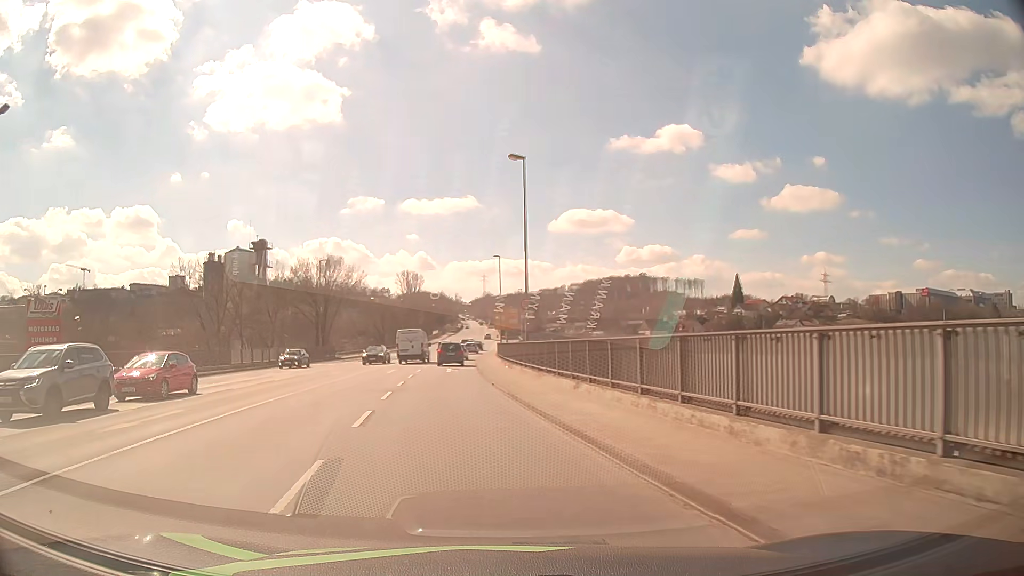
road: primary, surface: asphalt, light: Day
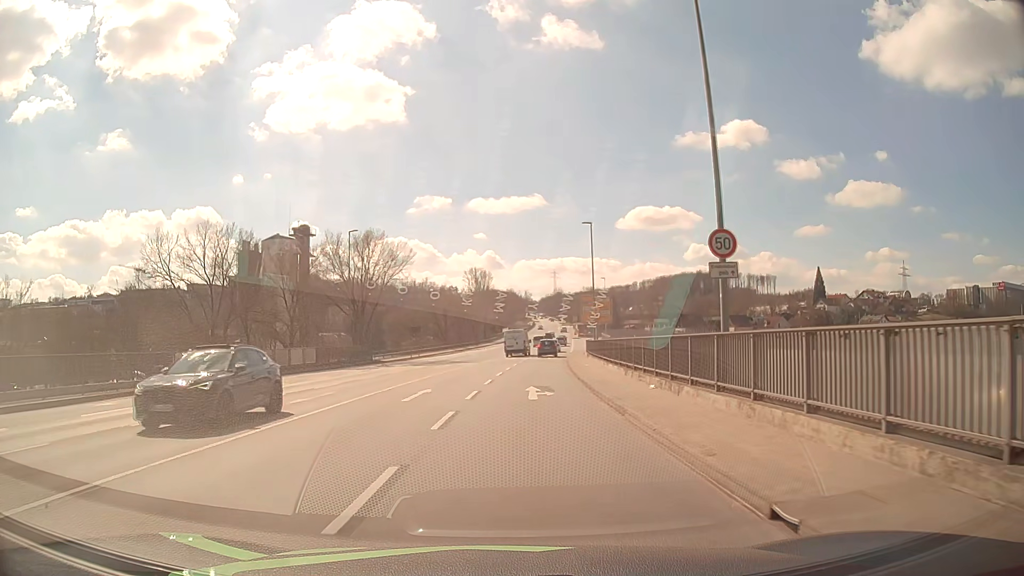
(-1.8, +18.8) m; -6°
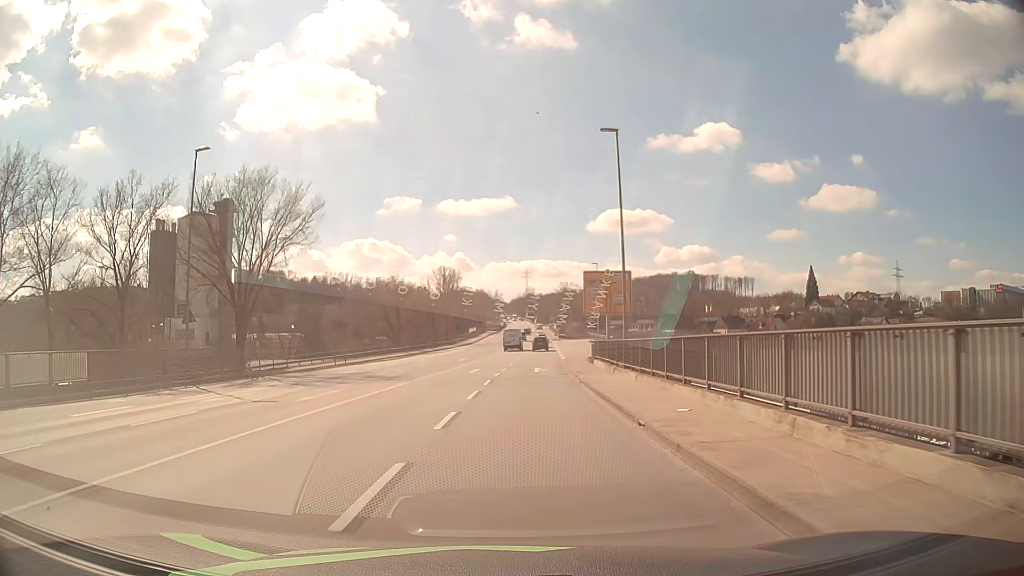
(+0.6, +24.2) m; +3°
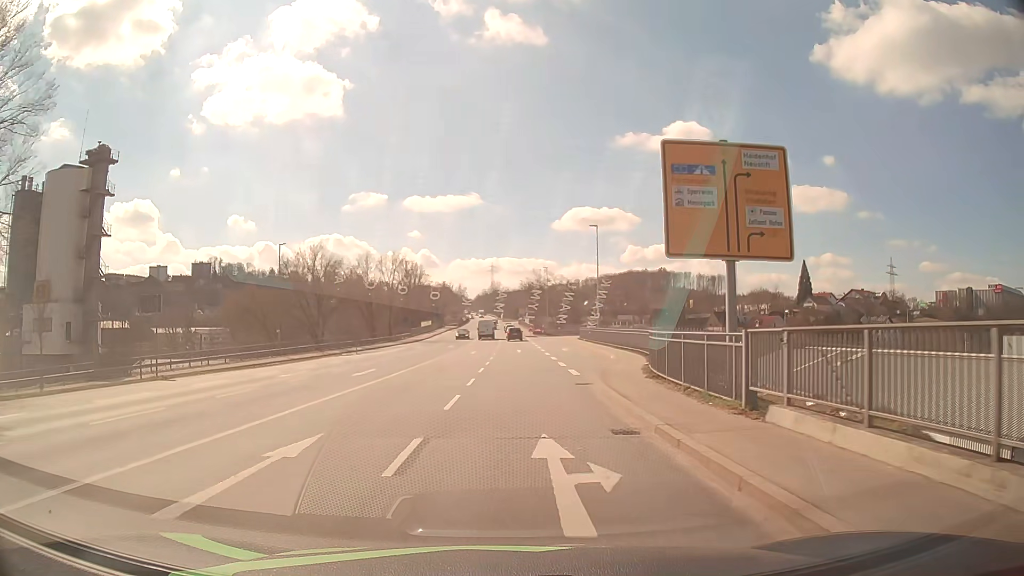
(+0.6, +28.1) m; +3°
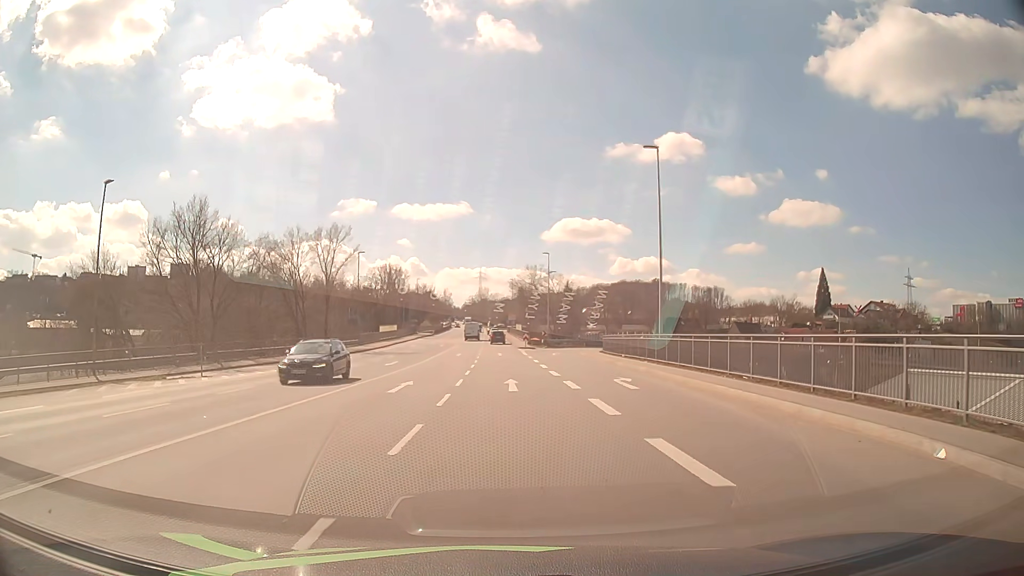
(0.0, +28.7) m; 0°
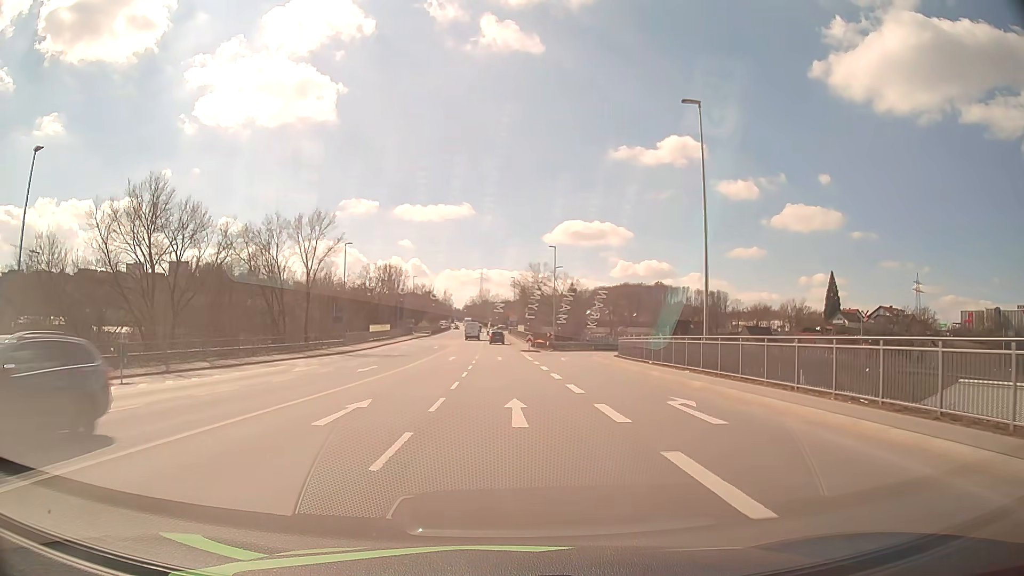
(0.0, +7.2) m; 0°
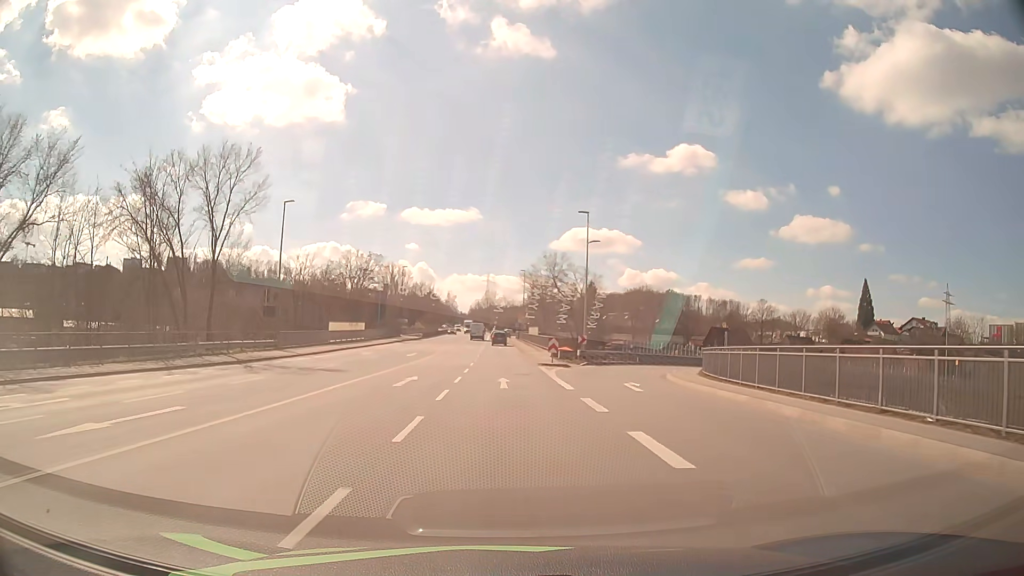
(-0.1, +21.9) m; 0°
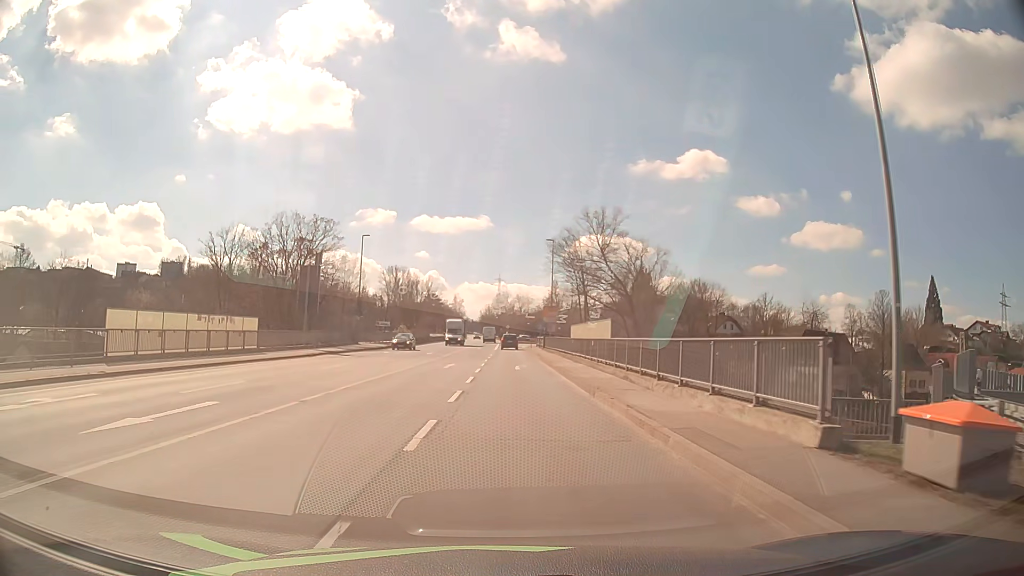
(-0.5, +37.4) m; -1°
(0, +10) (0, +20) (0, +30) (0, +40) (0, +50) (0, +60) (0, +70) (0, +80) (+1, +90) (+4, +100) m
